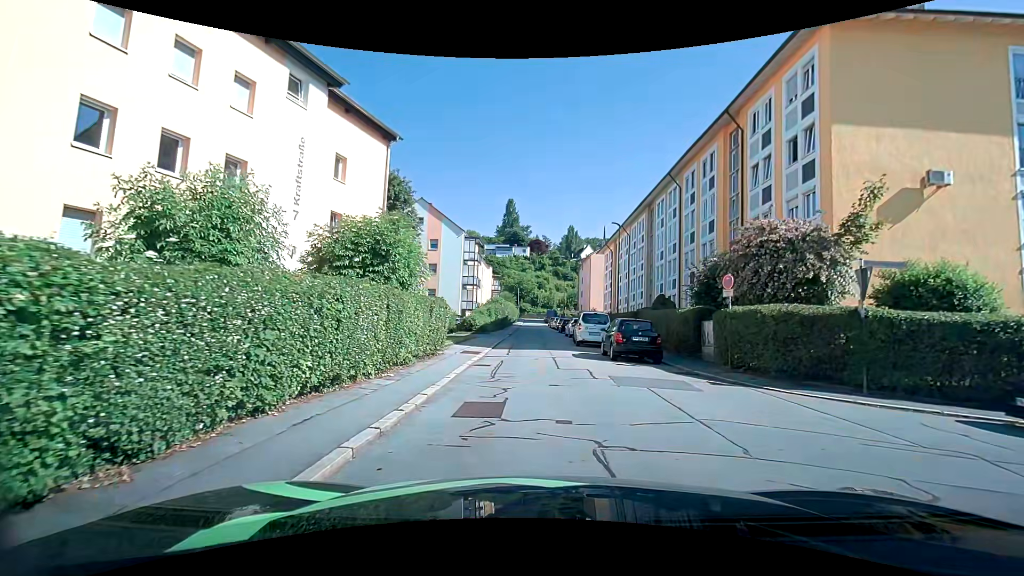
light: Day
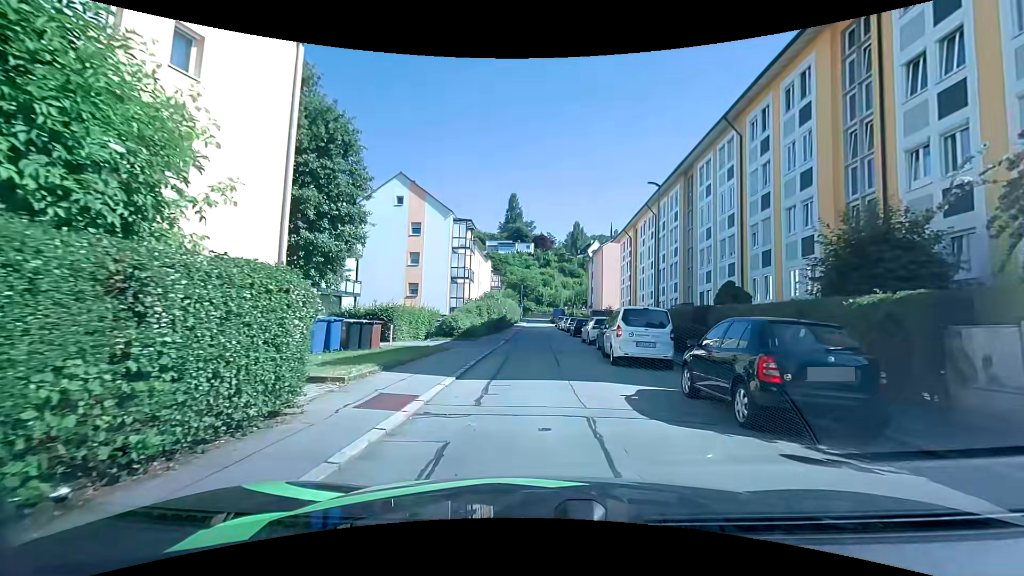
(+0.3, +10.3) m; +1°
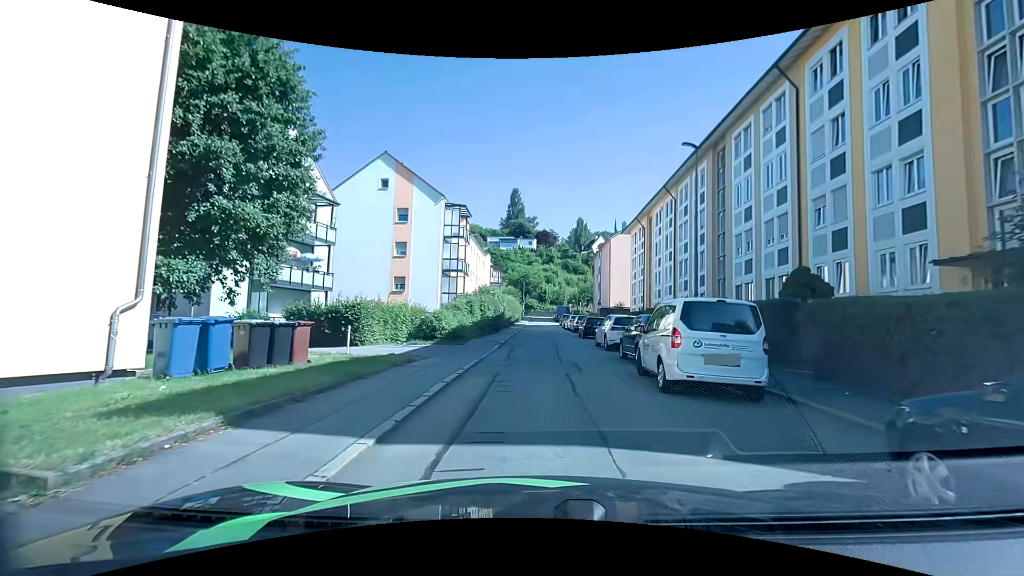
(0.0, +5.4) m; -1°
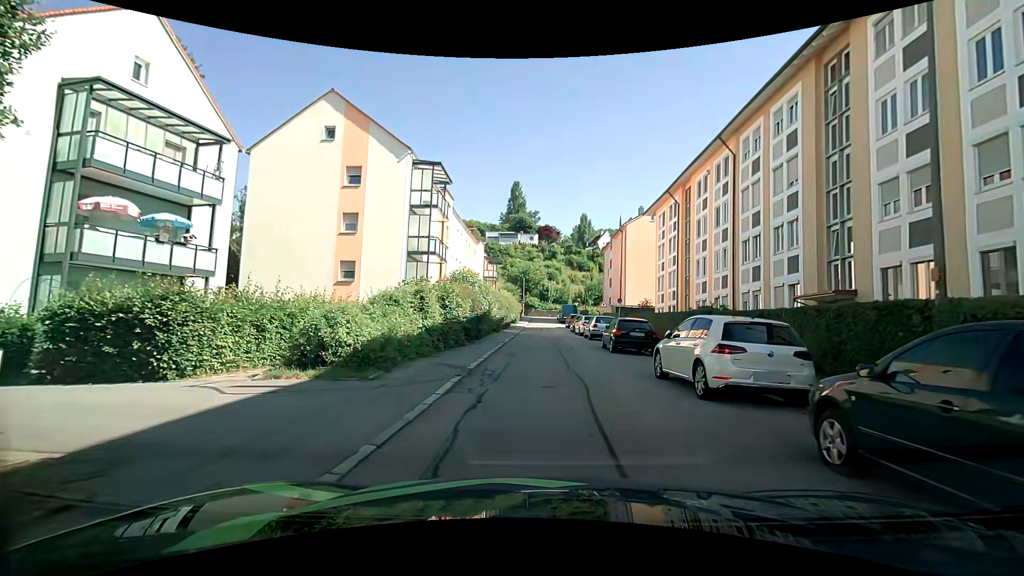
(0.0, +11.4) m; 0°
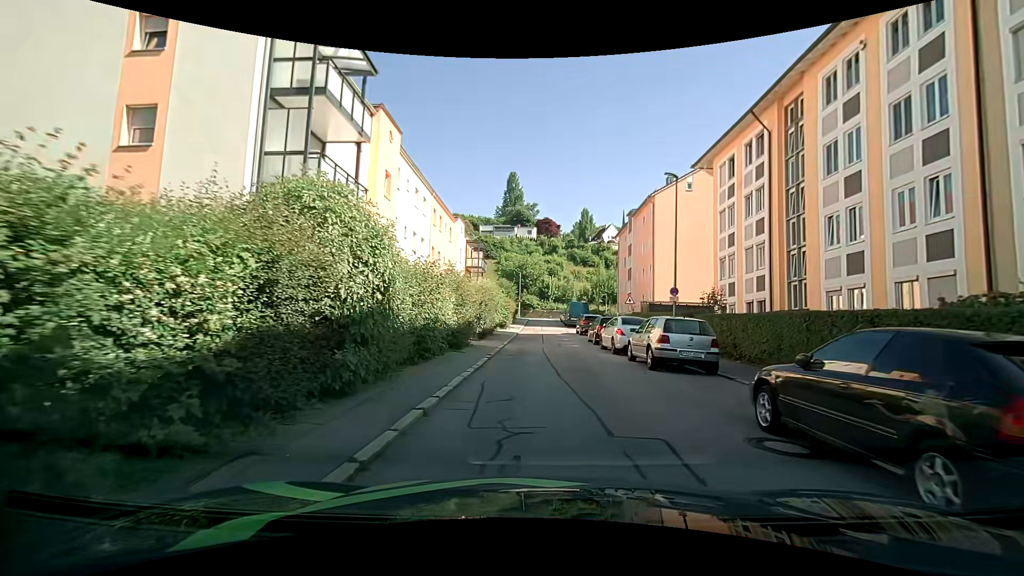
(+0.1, +15.6) m; 0°
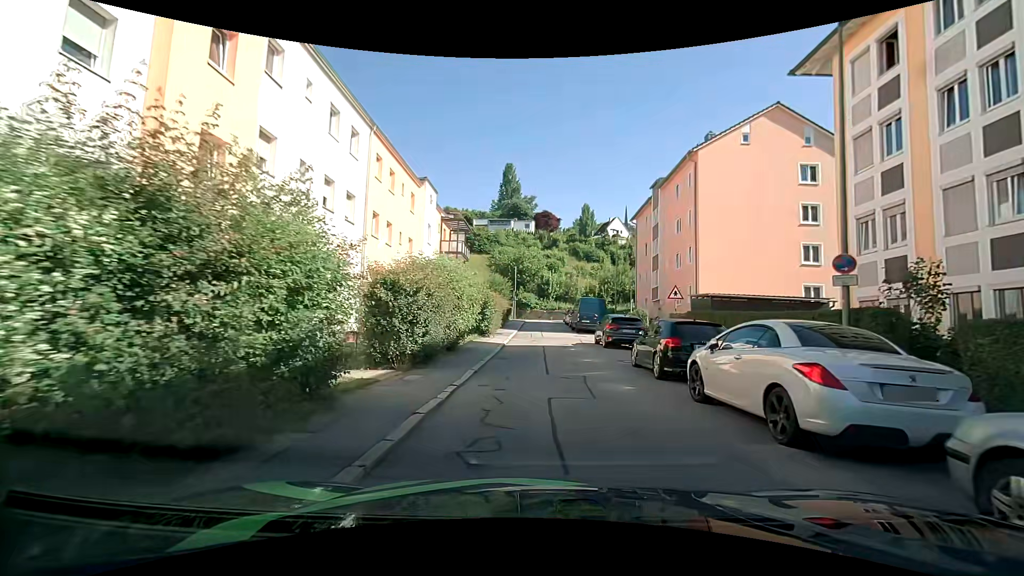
(+0.2, +12.7) m; 0°
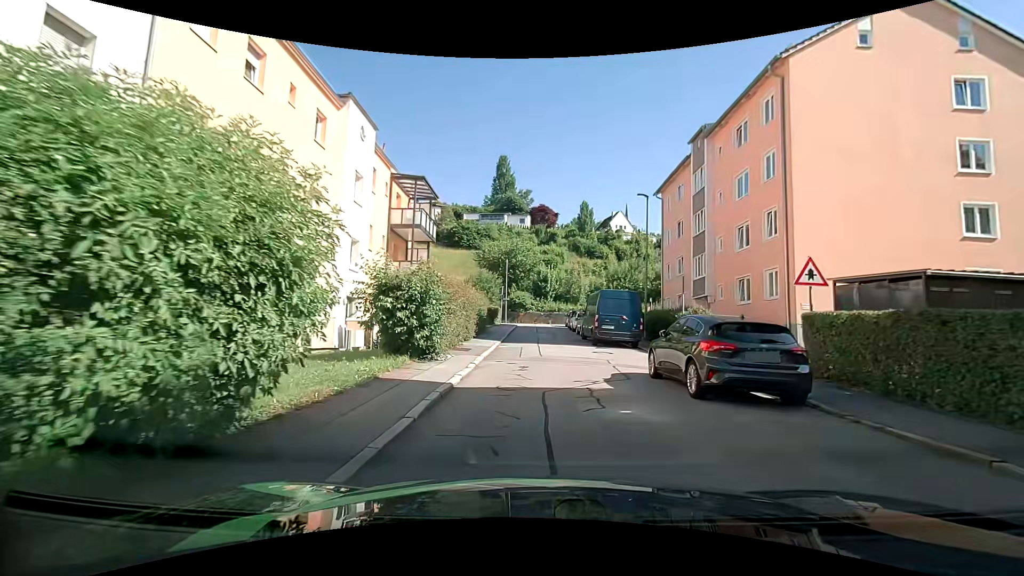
(+0.1, +12.5) m; -2°
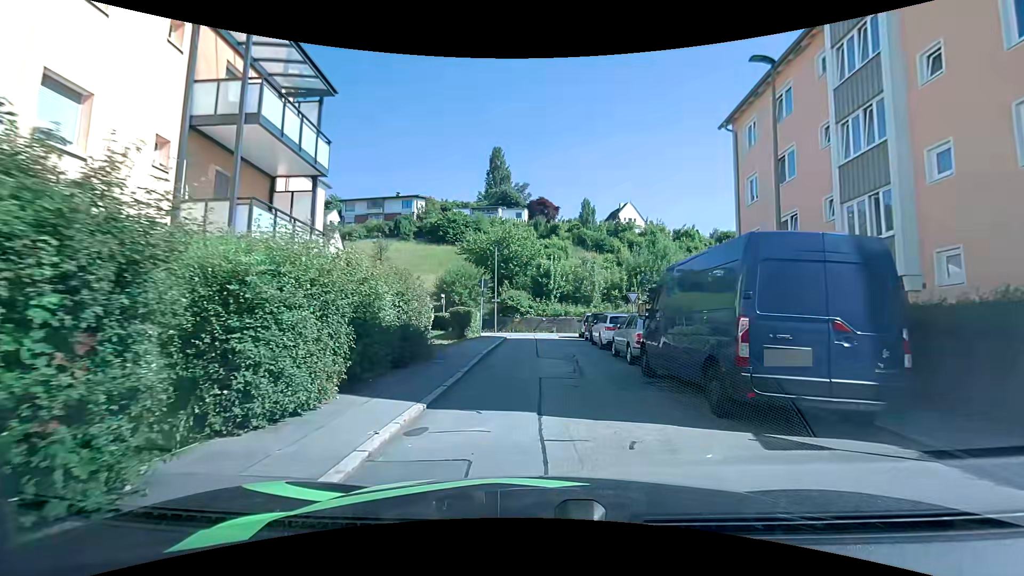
(+0.8, +15.2) m; +3°
